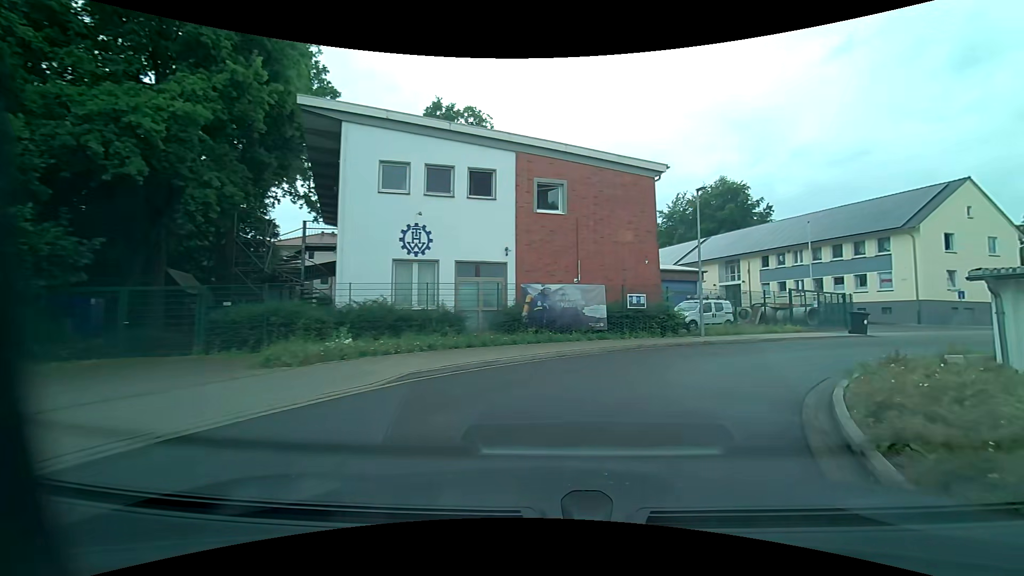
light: Day
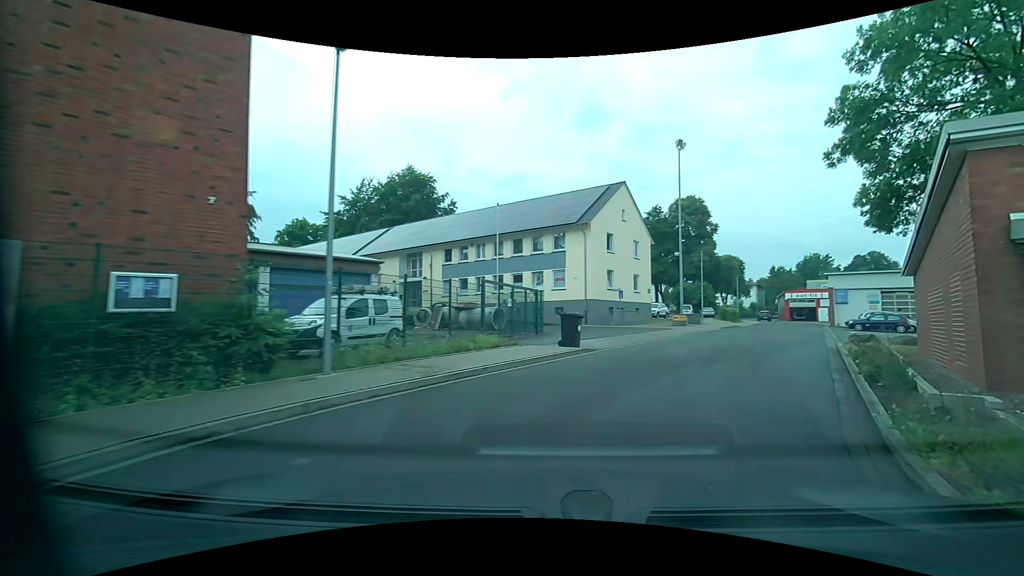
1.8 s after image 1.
(+3.6, +11.6) m; +35°
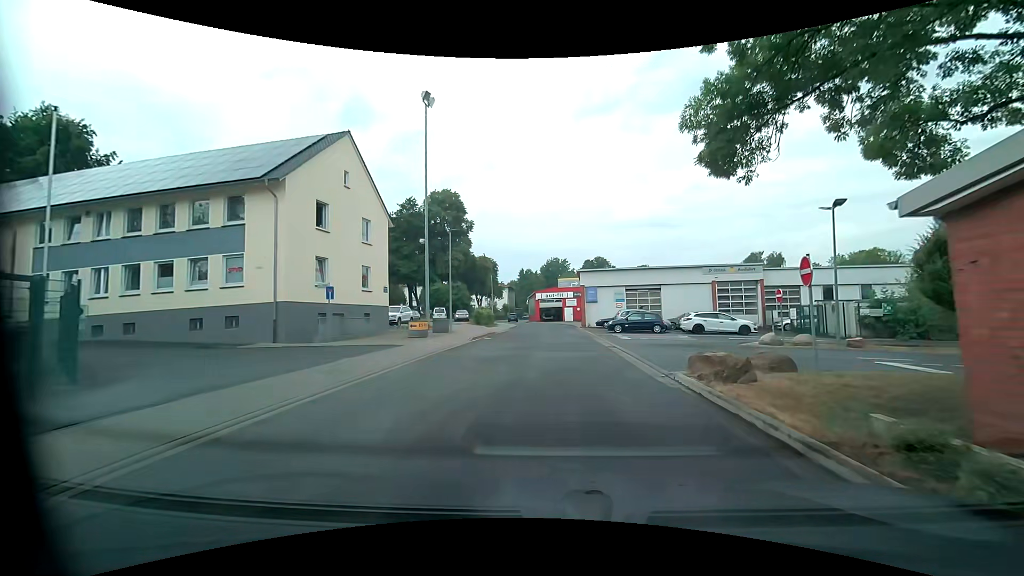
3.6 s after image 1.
(+3.5, +12.2) m; +26°
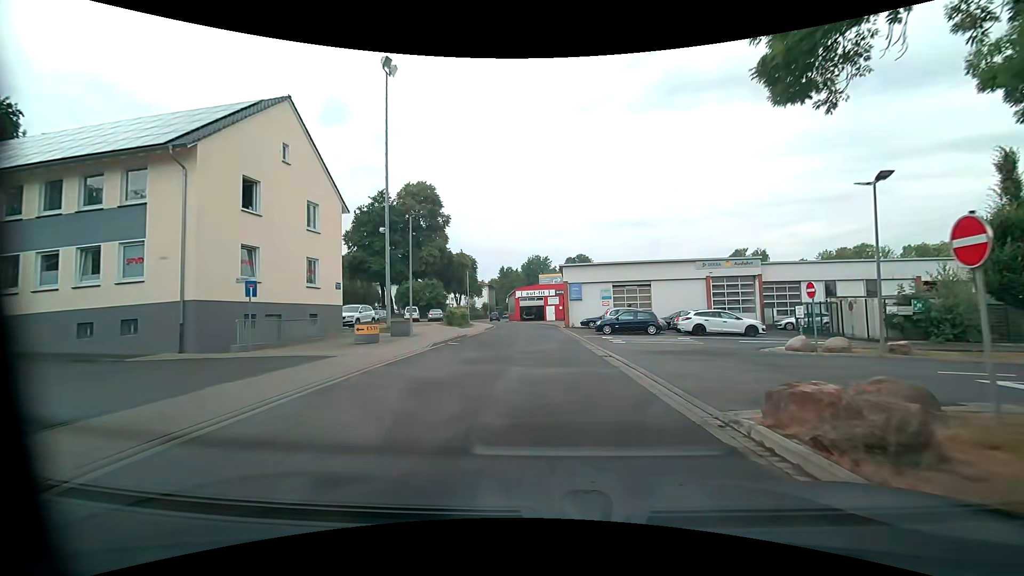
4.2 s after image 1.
(+0.1, +4.5) m; +3°
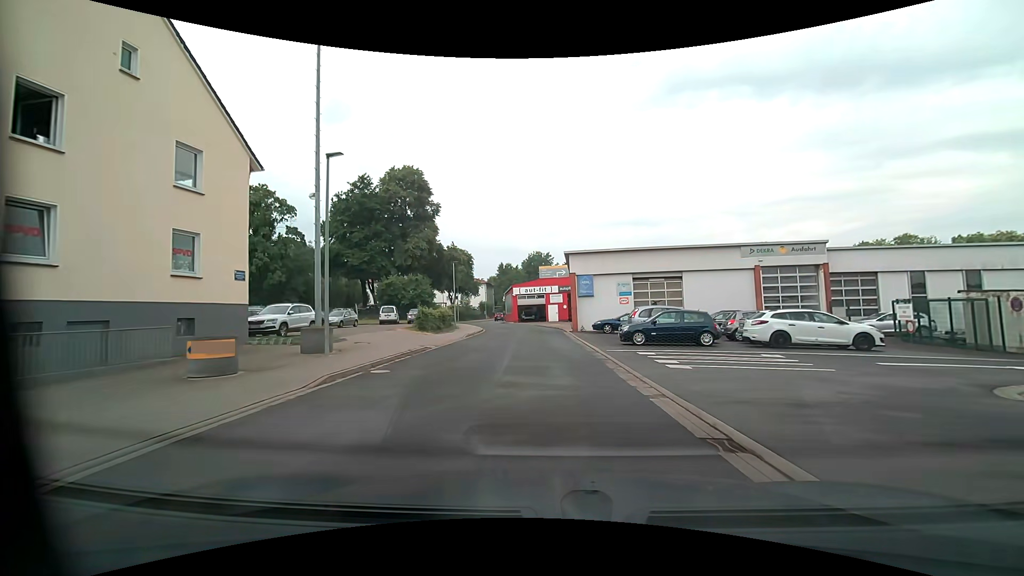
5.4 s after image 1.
(-0.1, +9.5) m; -1°
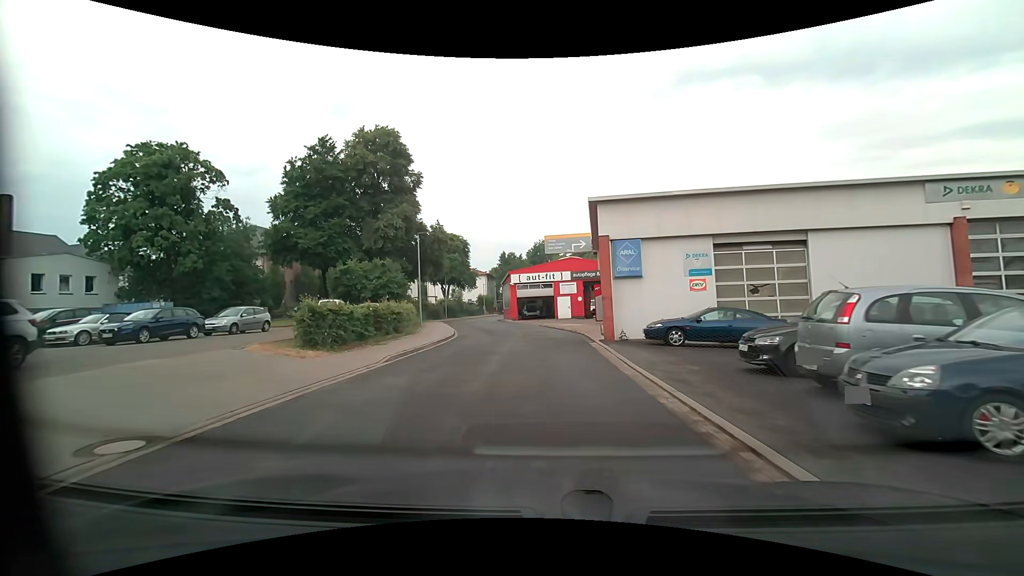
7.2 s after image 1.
(0.0, +15.3) m; -1°
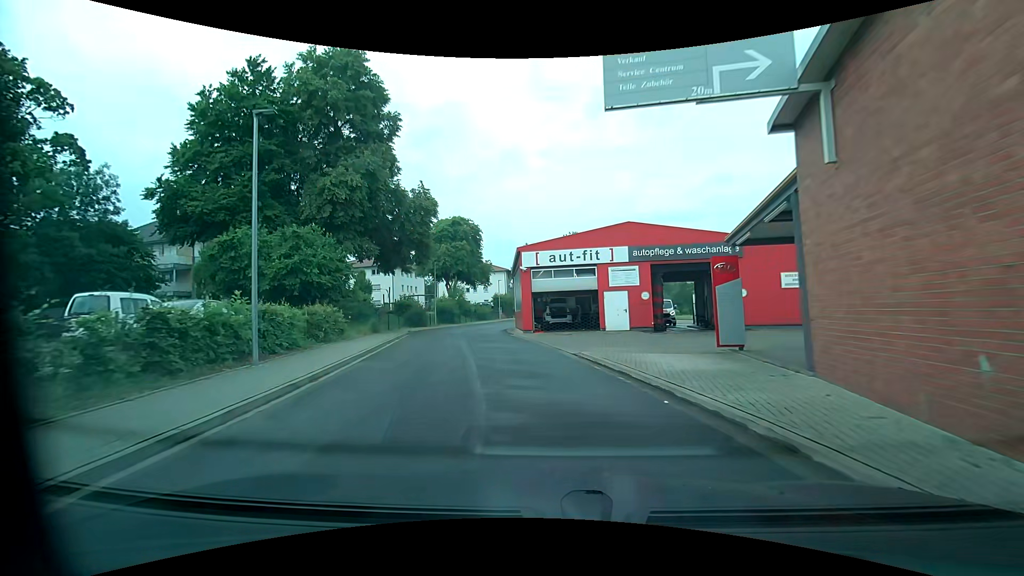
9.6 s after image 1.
(-0.3, +20.2) m; -3°
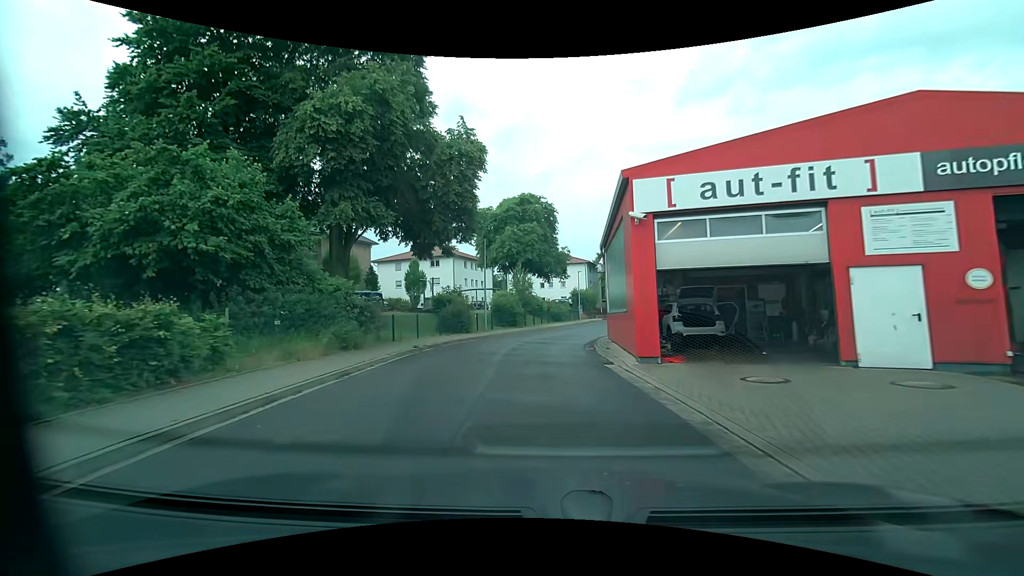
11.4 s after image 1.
(-1.3, +14.7) m; -10°
